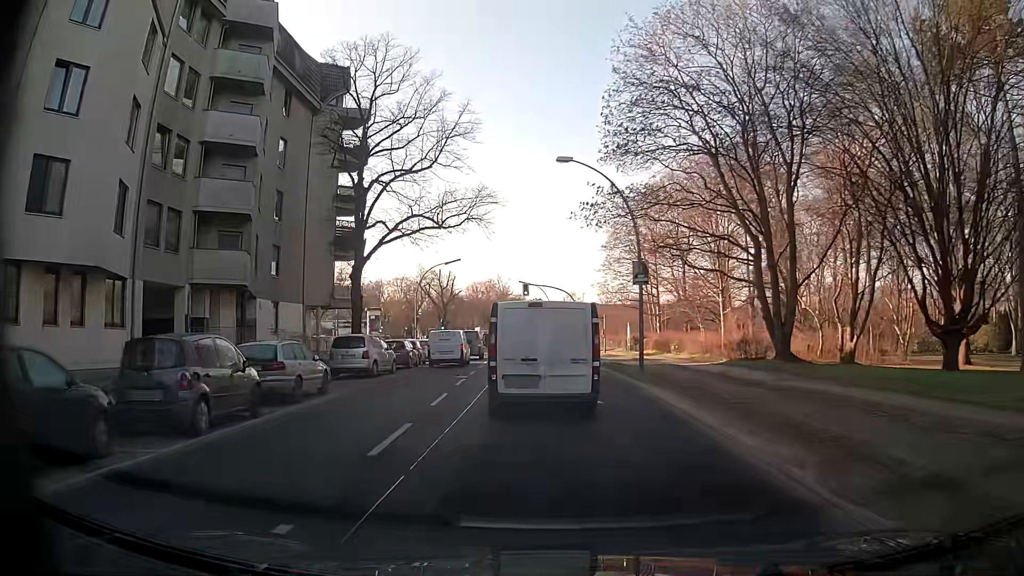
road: secondary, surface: asphalt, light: Day
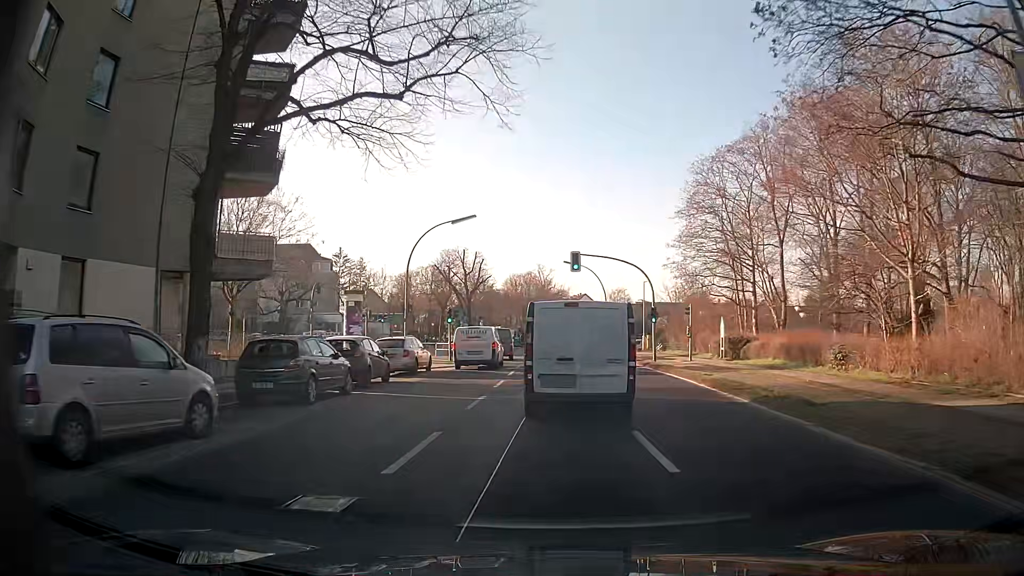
(-0.7, +19.3) m; -3°
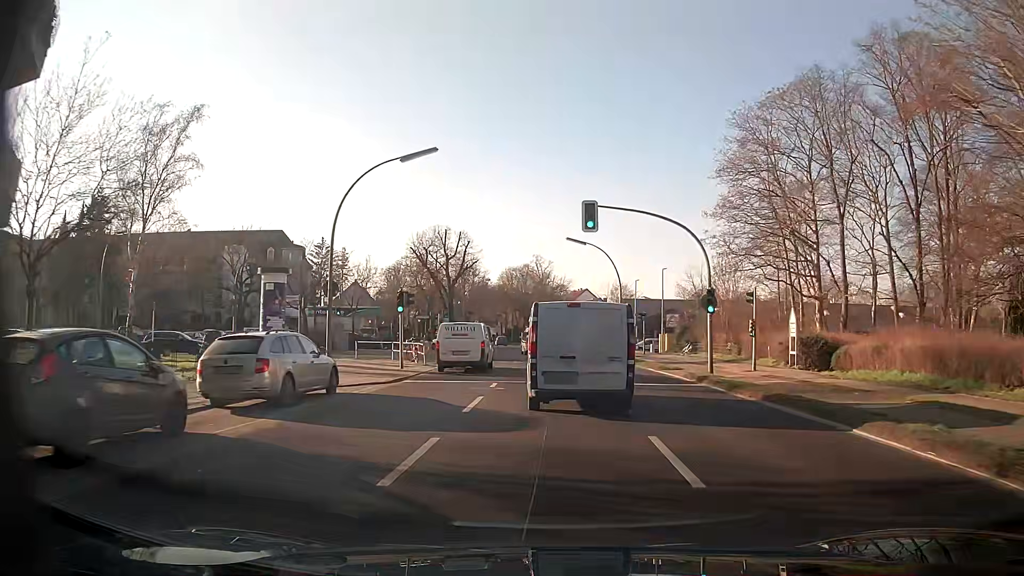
(0.0, +12.8) m; -1°
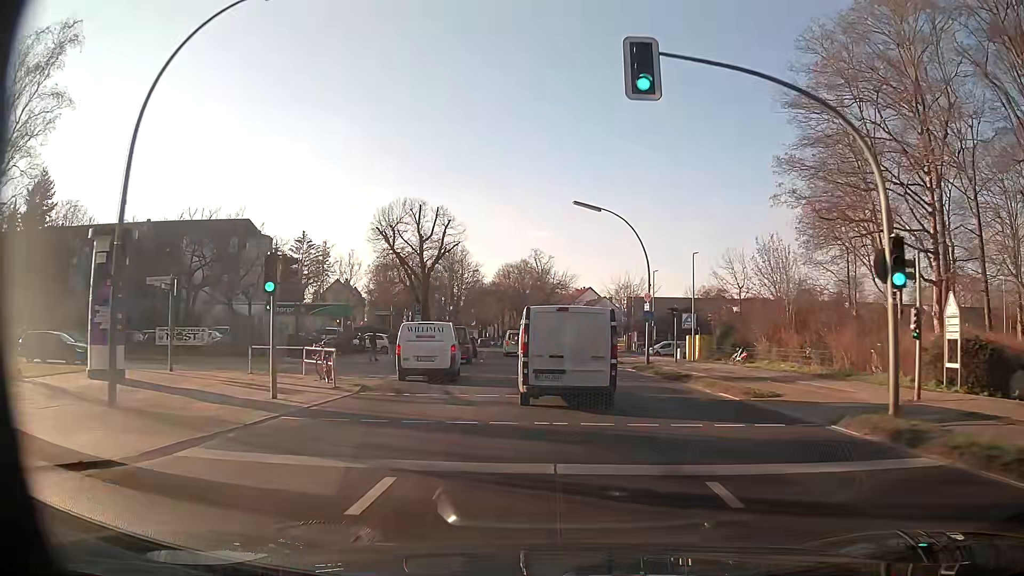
(+0.1, +12.9) m; 0°
(0, +10) (0, +20) (-1, +30) (-2, +40) (-2, +50) (-3, +60) (-4, +70) (-5, +80) (-6, +90) (-8, +100) m
